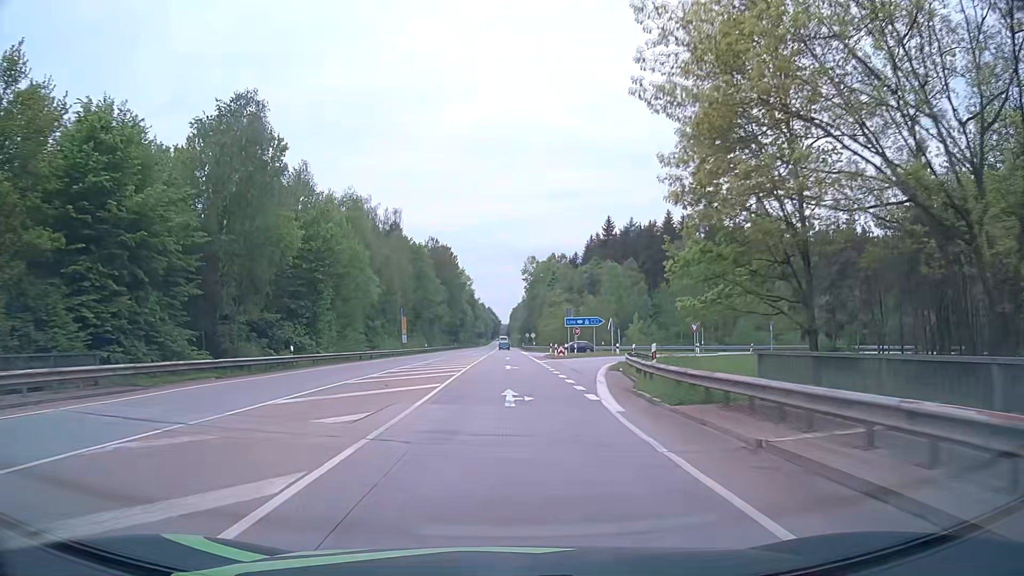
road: secondary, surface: asphalt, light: Day
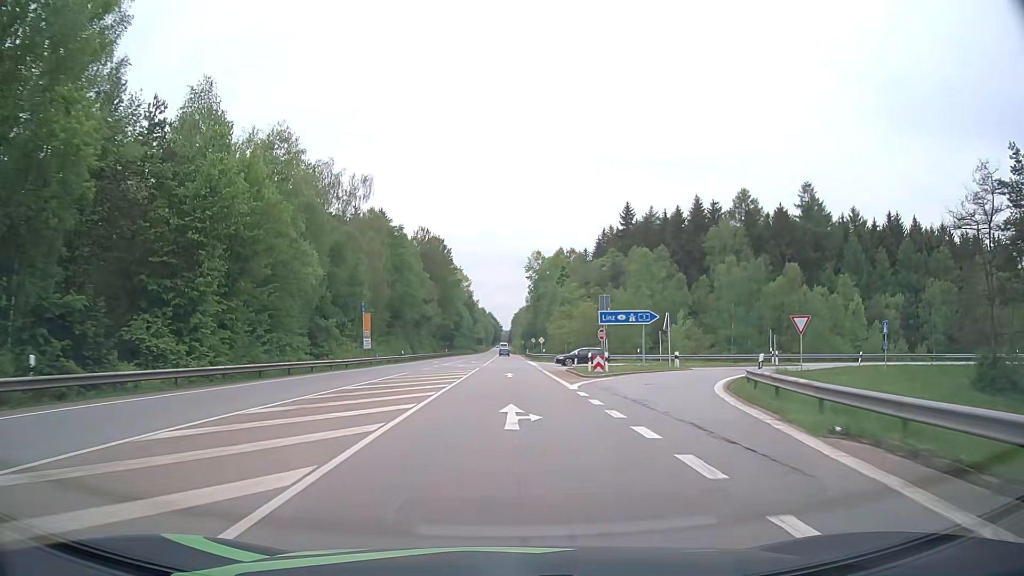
(0.0, +21.5) m; 0°
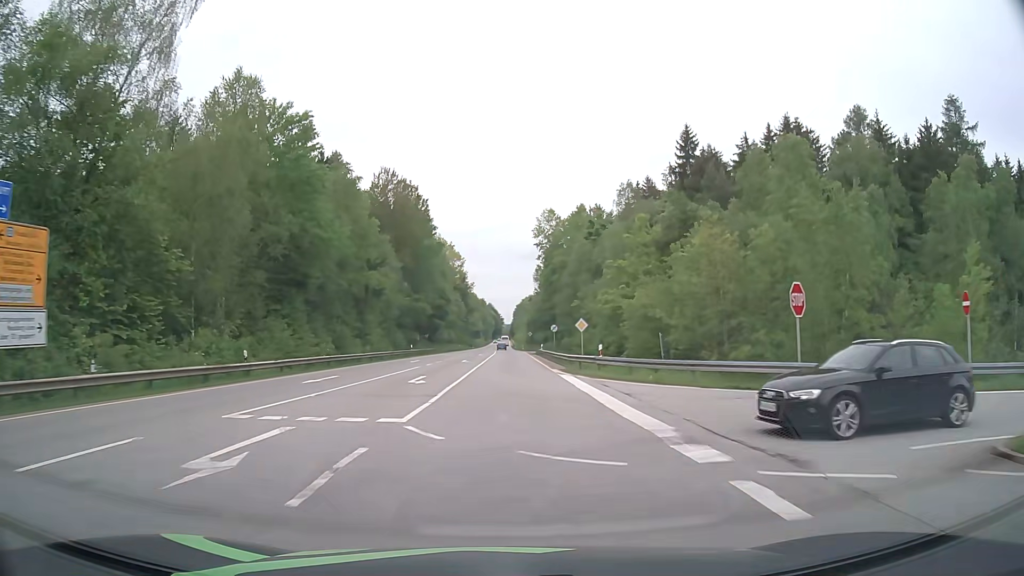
(+0.2, +42.9) m; 0°
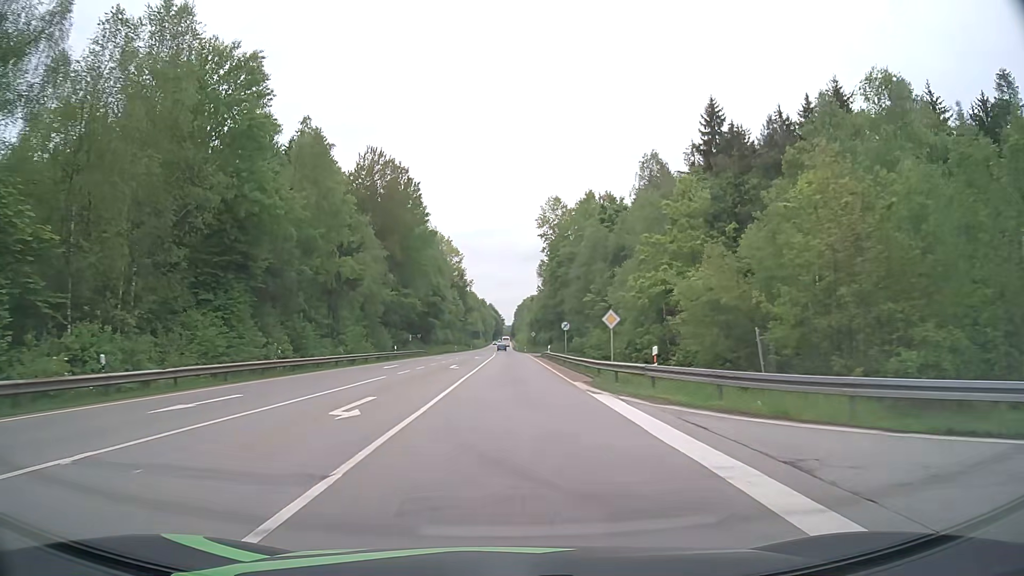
(0.0, +10.8) m; 0°
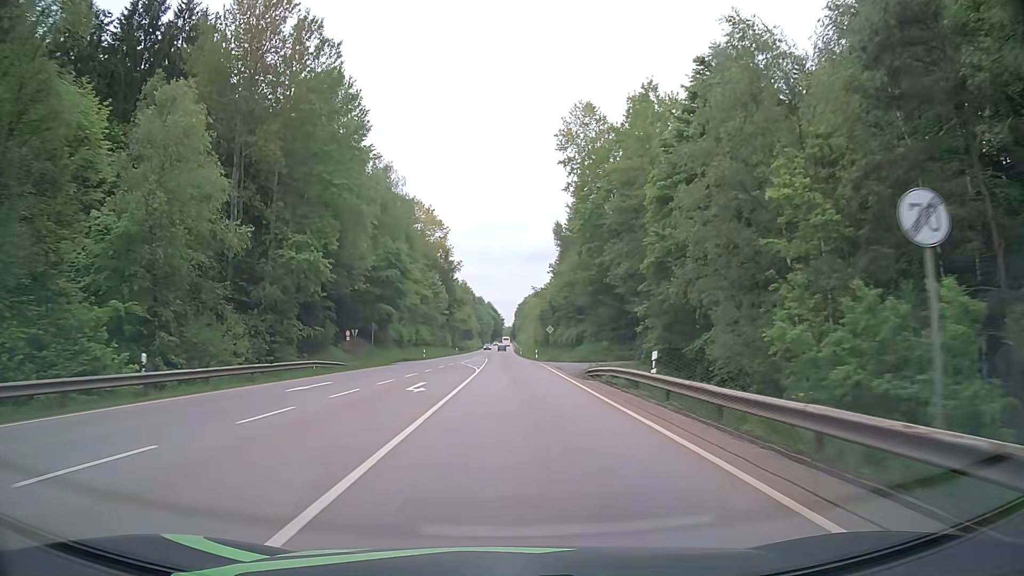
(+0.1, +43.0) m; 0°
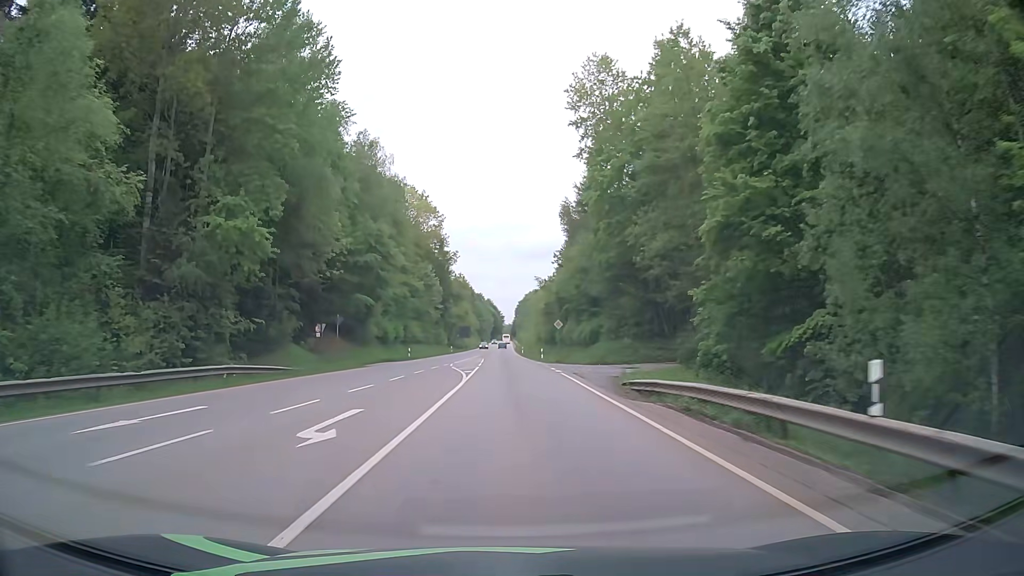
(+0.1, +10.7) m; 0°
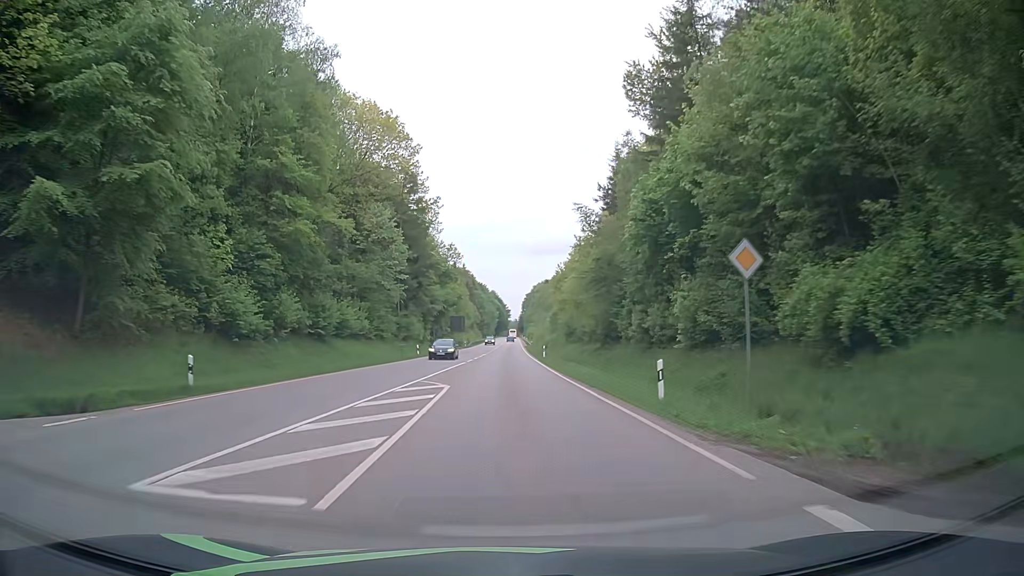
(-0.1, +43.0) m; 0°
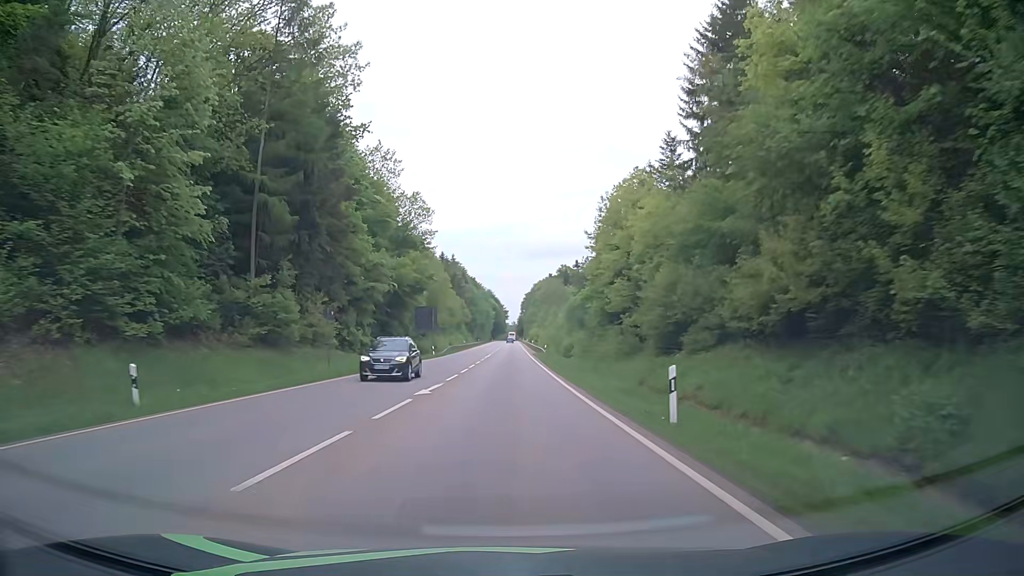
(0.0, +43.0) m; 0°
(0, +10) (0, +20) (0, +30) (0, +40) (0, +50) (0, +60) (0, +70) (0, +80) (0, +90) (0, +100) m
